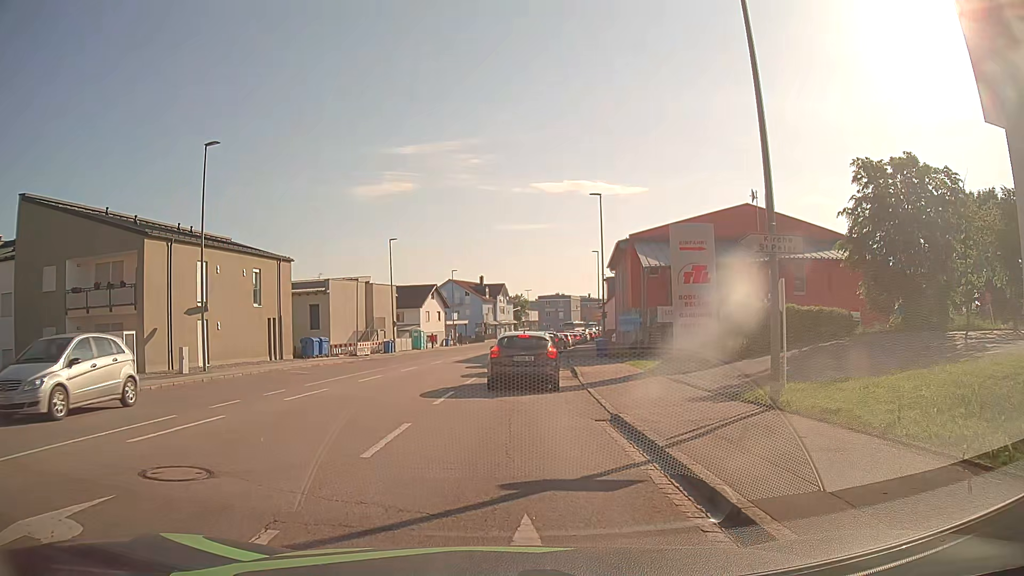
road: tertiary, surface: asphalt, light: Day
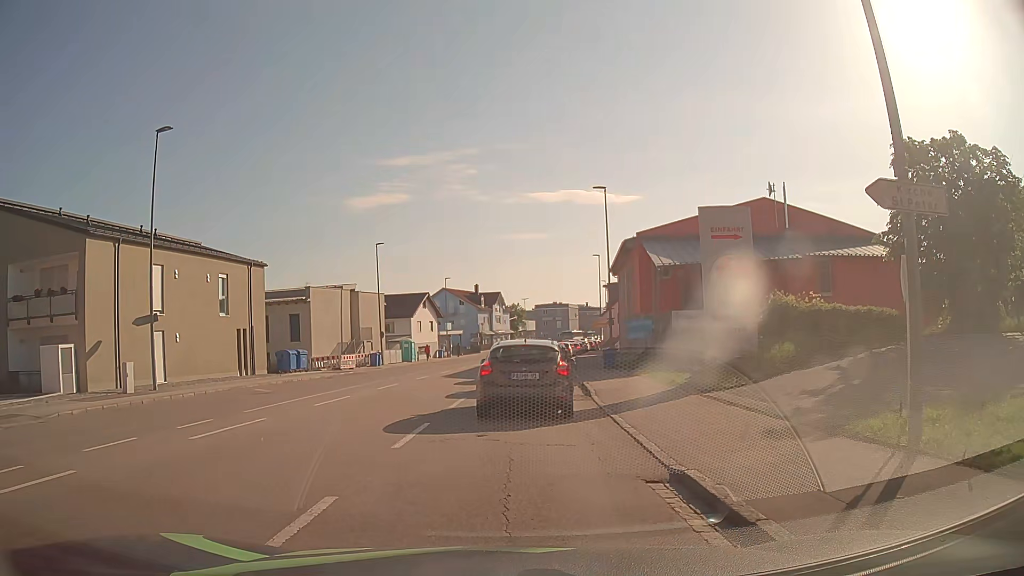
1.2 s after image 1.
(+0.1, +4.3) m; +1°
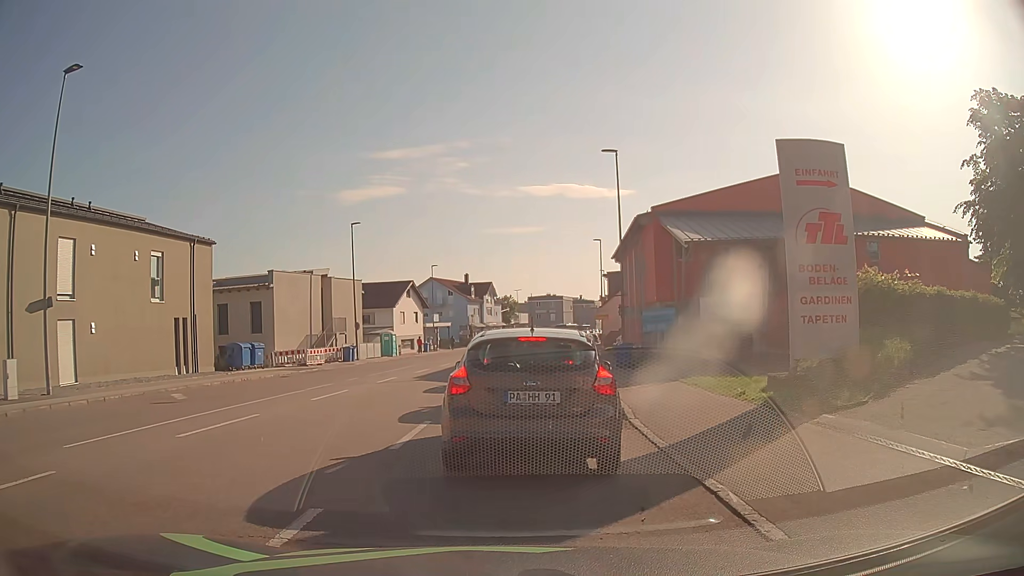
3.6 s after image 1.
(+0.1, +6.4) m; -1°
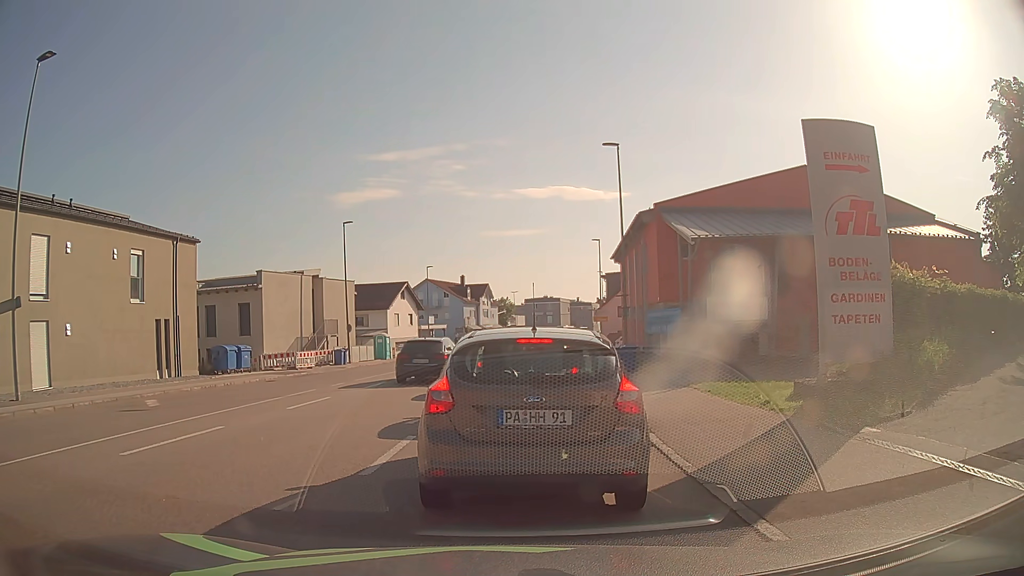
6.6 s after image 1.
(0.0, +1.5) m; +1°
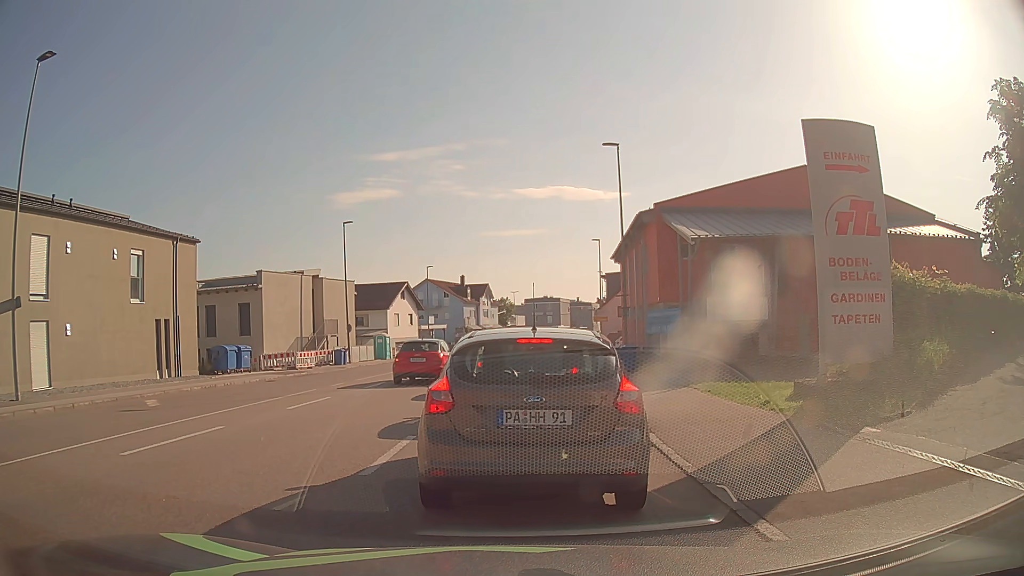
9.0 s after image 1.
(0.0, 0.0) m; 0°
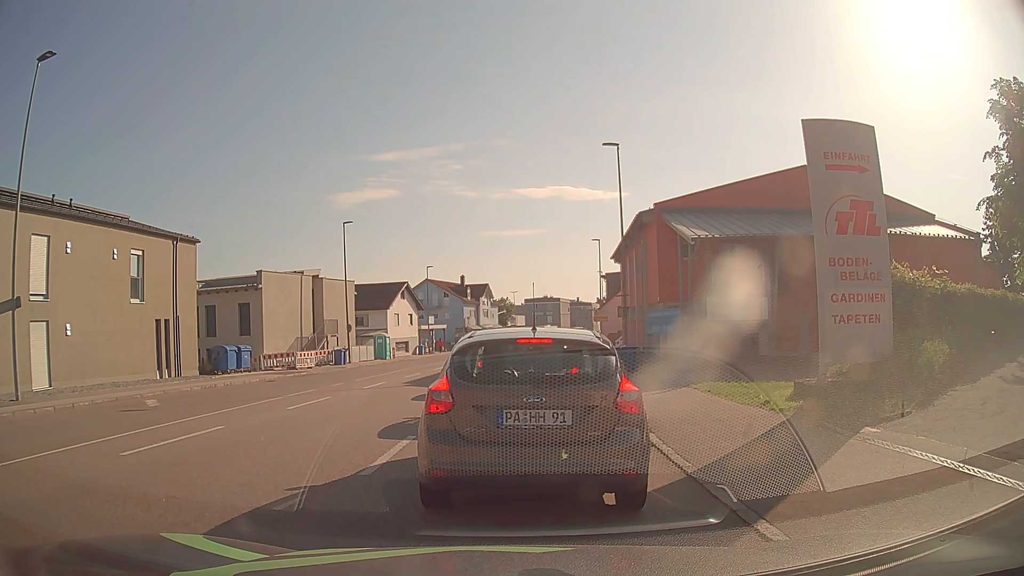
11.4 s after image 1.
(0.0, 0.0) m; 0°
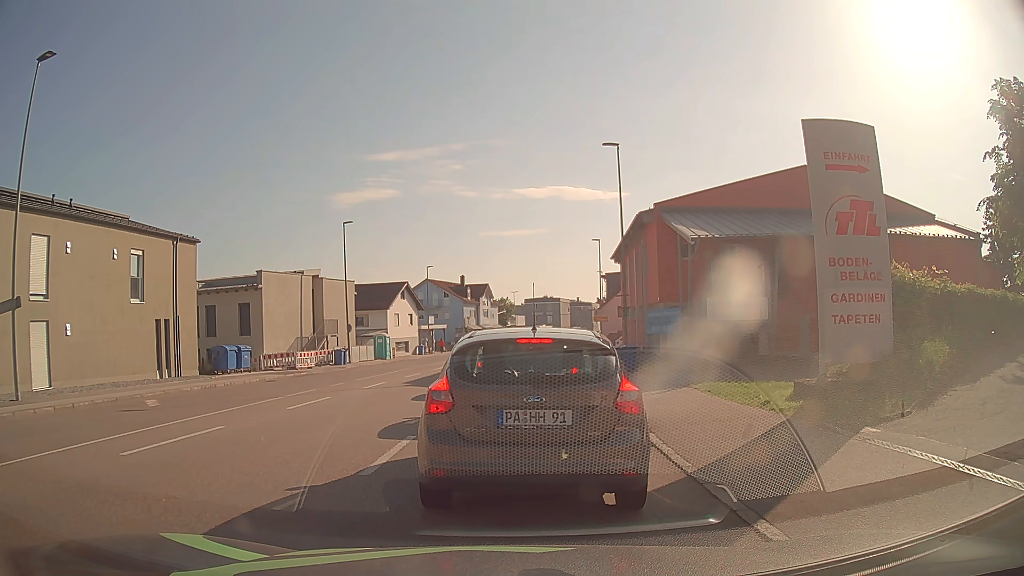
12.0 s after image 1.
(0.0, 0.0) m; 0°
